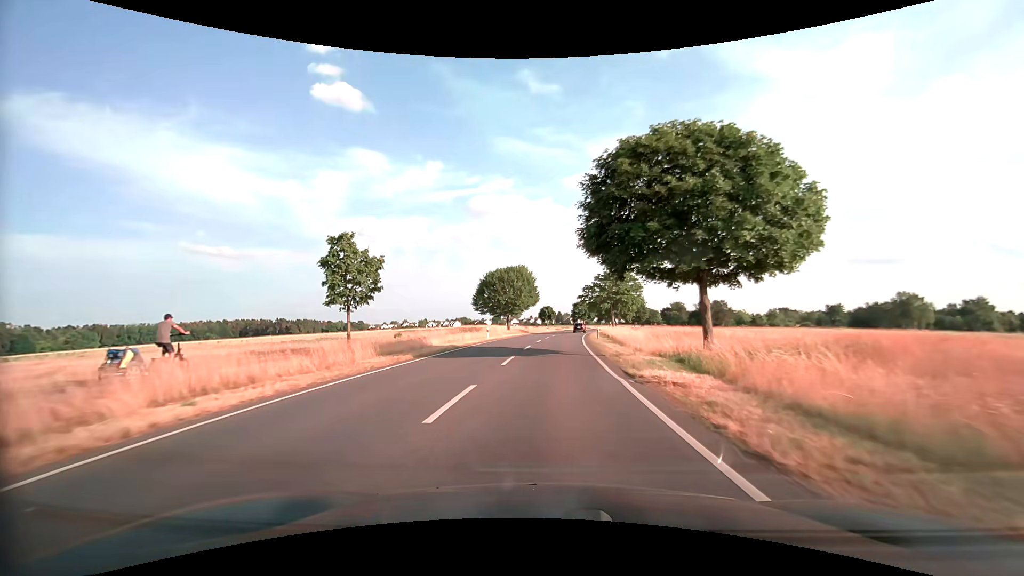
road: secondary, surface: asphalt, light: Day
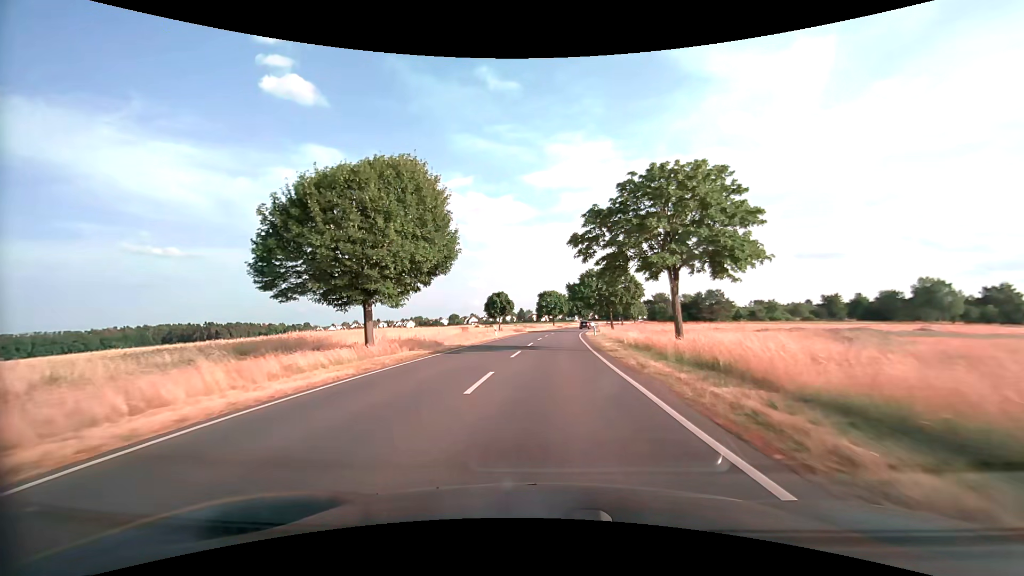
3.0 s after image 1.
(+1.6, +45.6) m; +4°
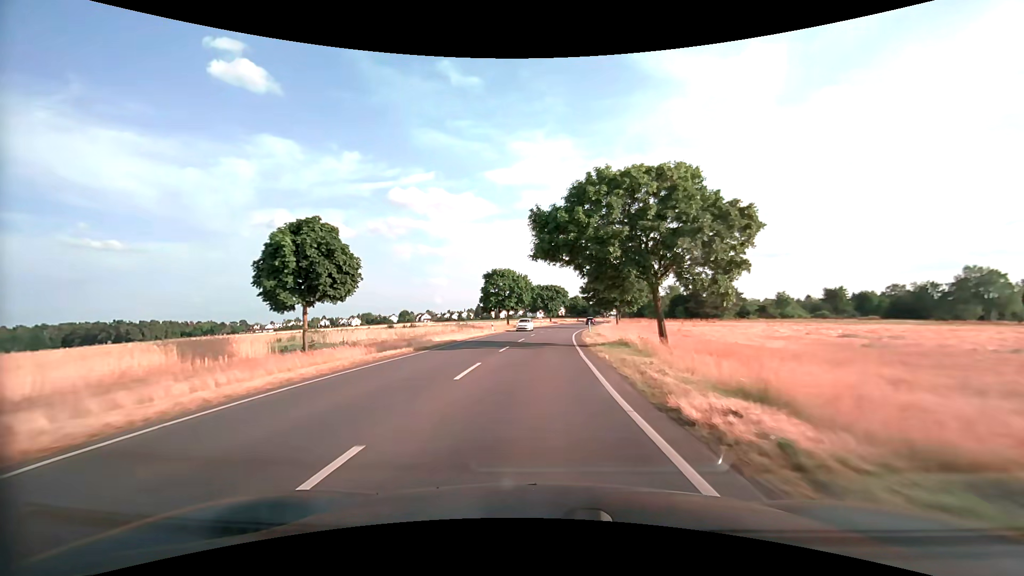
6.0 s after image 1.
(+2.1, +46.4) m; +5°
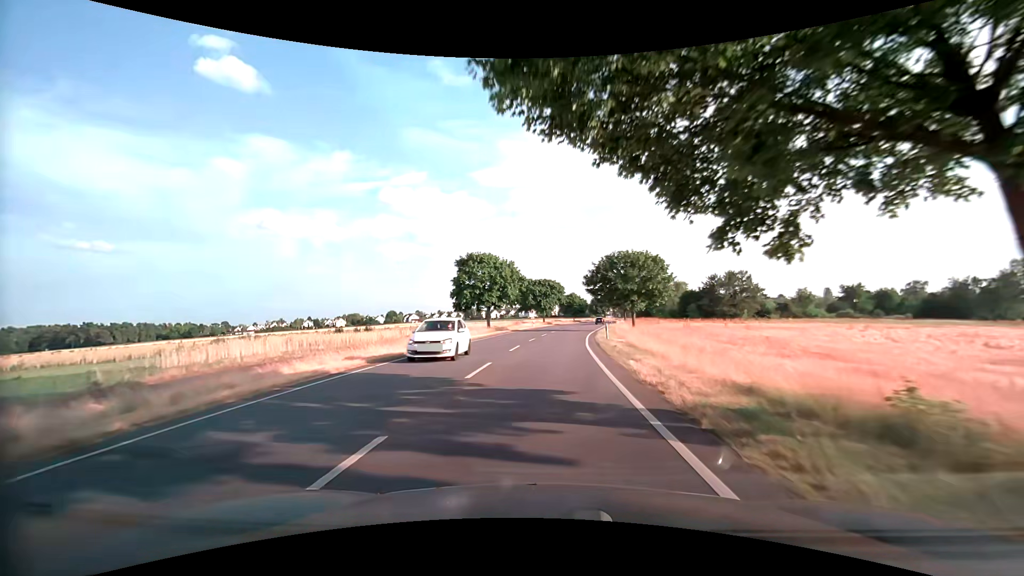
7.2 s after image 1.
(0.0, +18.8) m; +1°
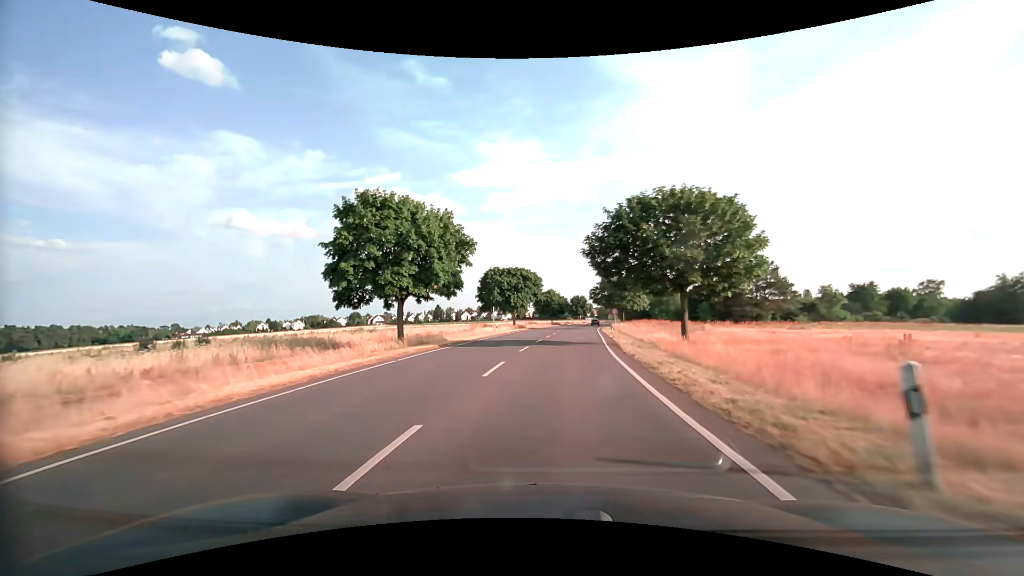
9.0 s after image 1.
(+0.6, +28.2) m; +3°
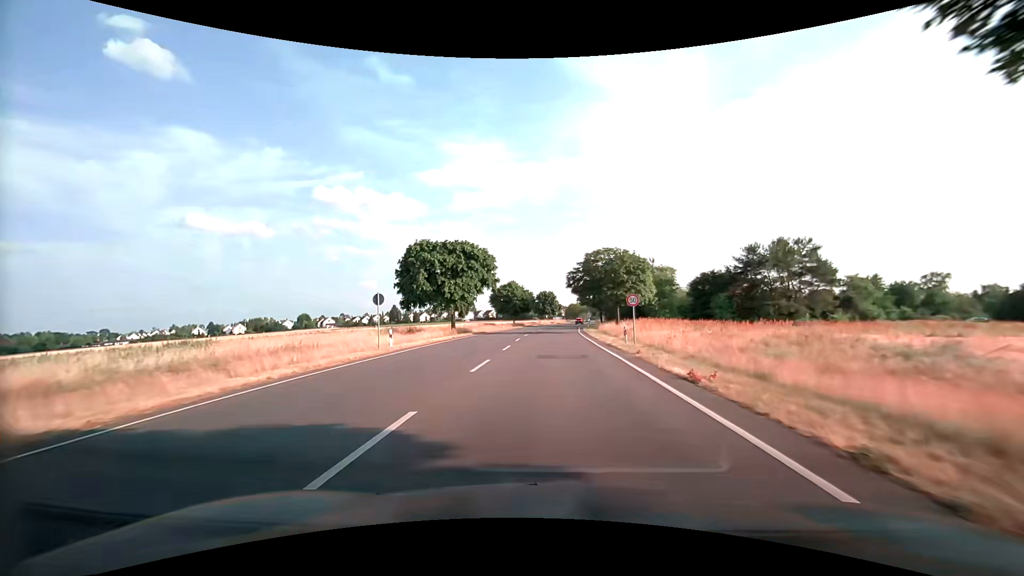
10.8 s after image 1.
(+1.2, +27.9) m; +4°
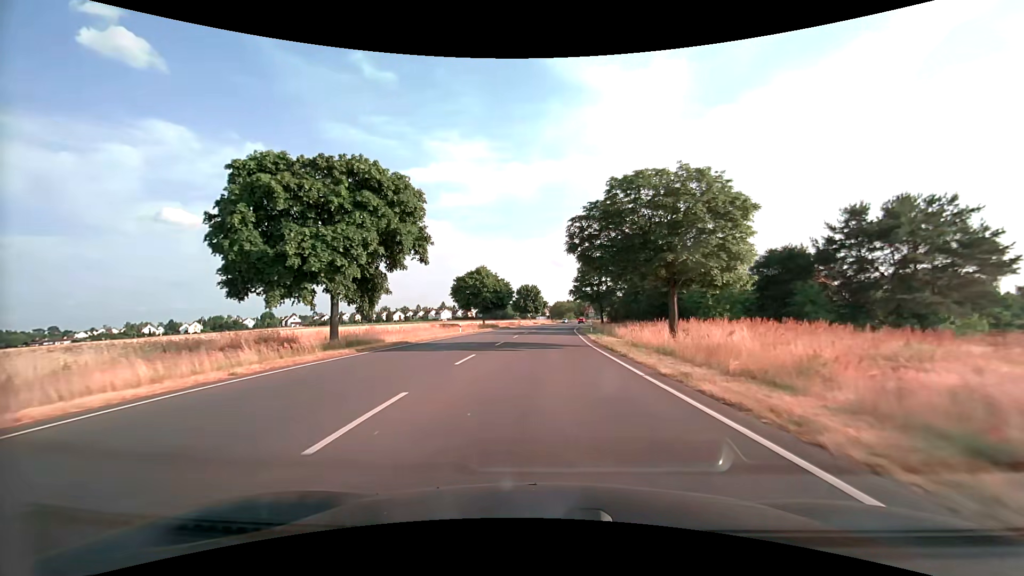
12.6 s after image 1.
(+0.5, +27.5) m; +2°
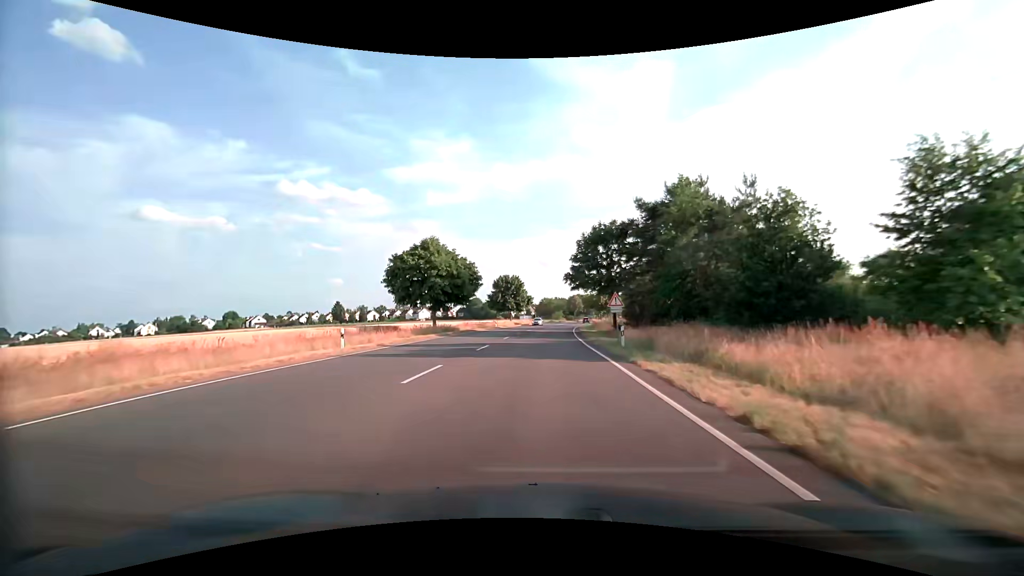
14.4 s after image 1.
(+0.5, +26.3) m; +2°
(0, +10) (0, +20) (0, +30) (0, +40) (+1, +50) (+1, +60) (+2, +70) (+3, +80) (+4, +90) (+5, +100) m
